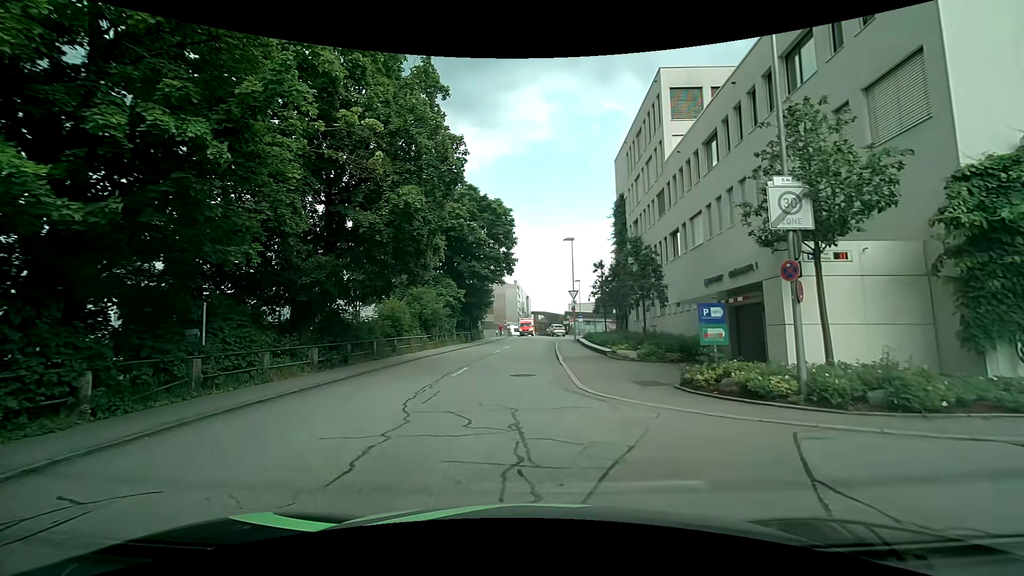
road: residential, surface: asphalt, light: Day
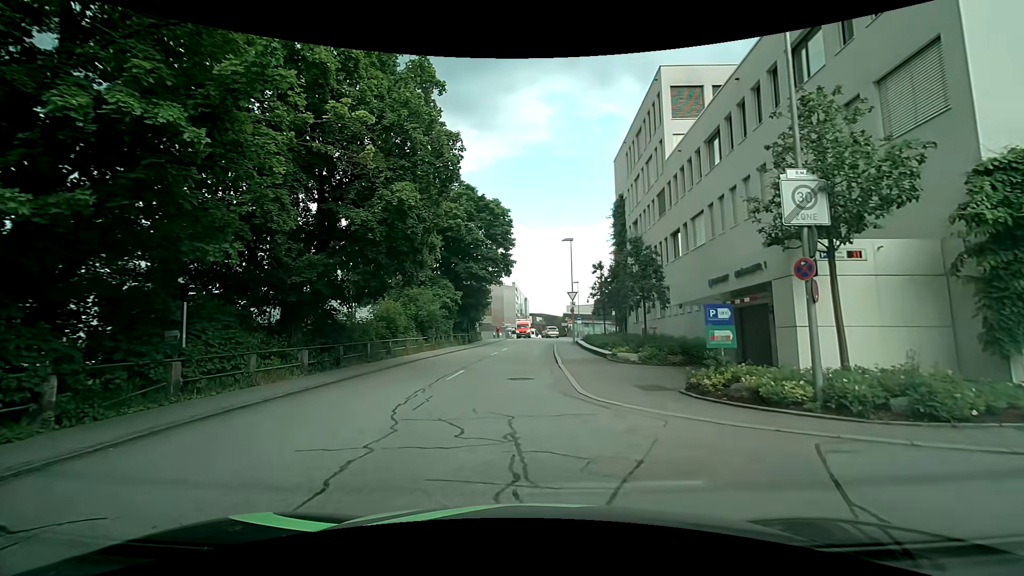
(0.0, +0.6) m; 0°
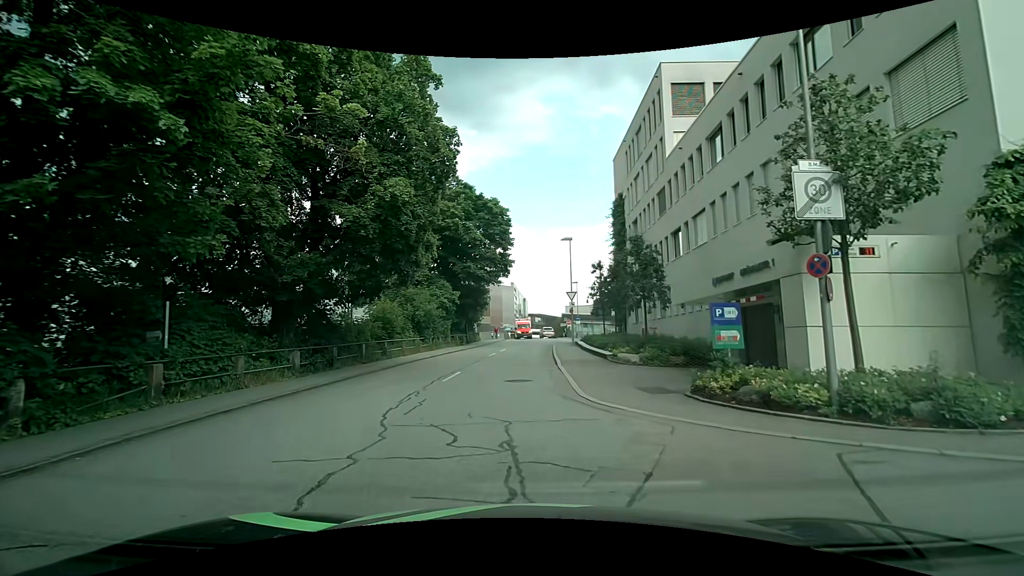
(0.0, +0.5) m; 0°
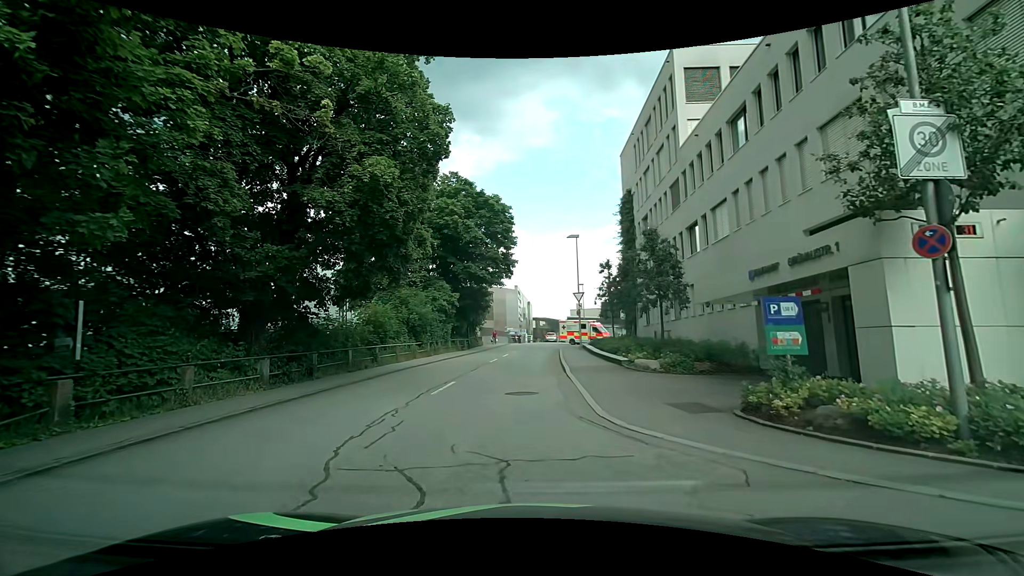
(0.0, +2.3) m; 0°
